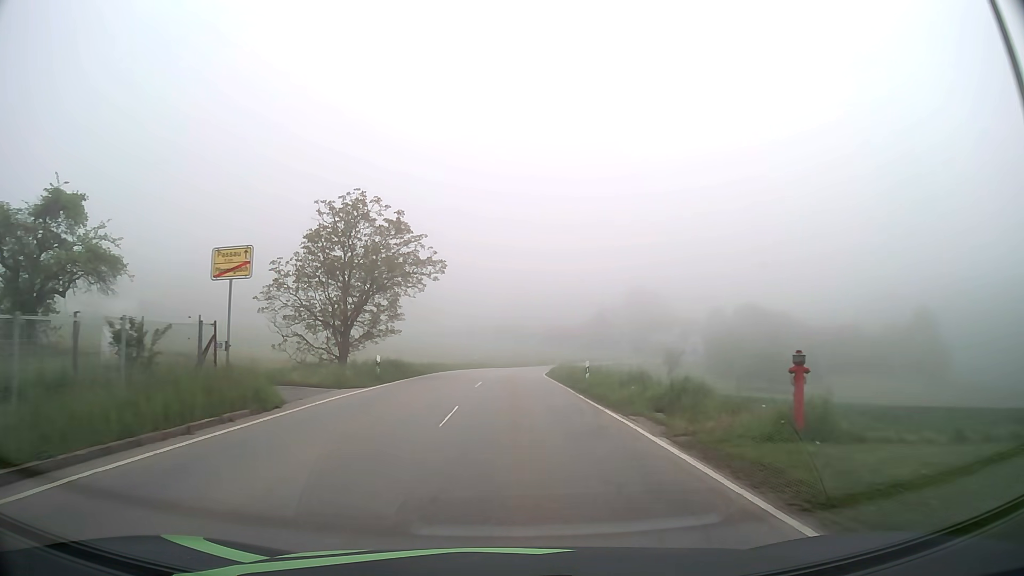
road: tertiary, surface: asphalt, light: Day
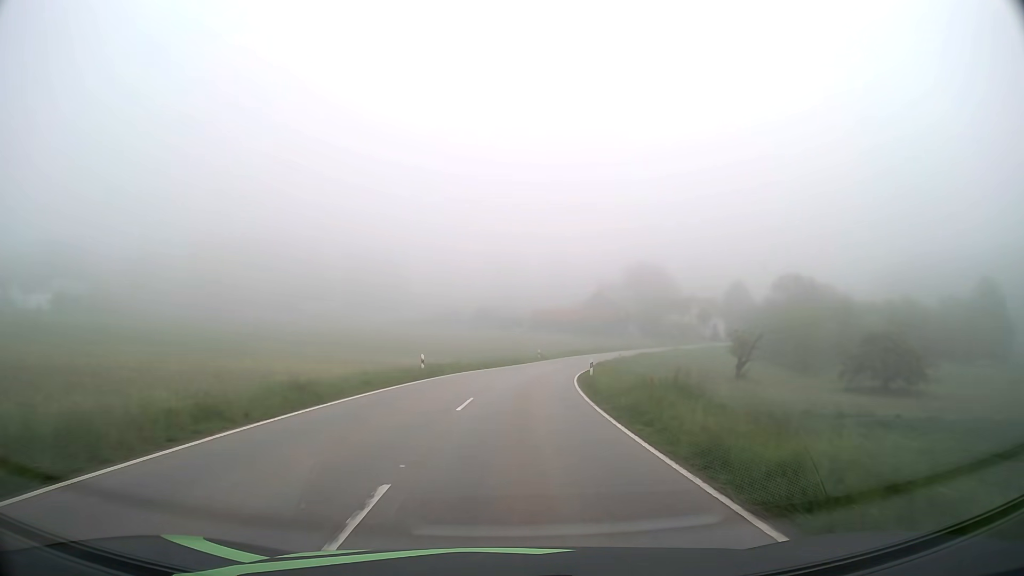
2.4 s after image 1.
(+0.2, +32.8) m; +1°
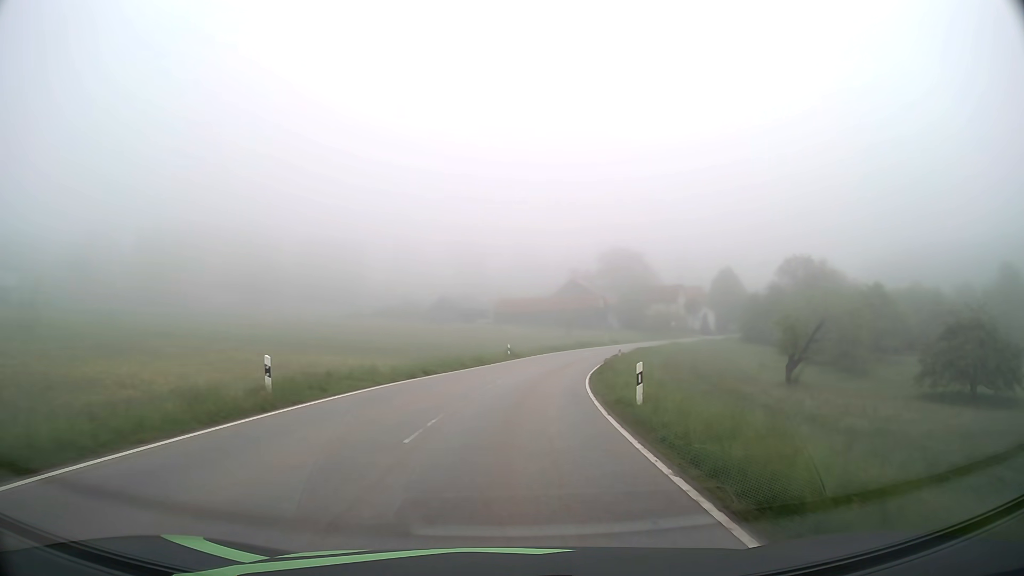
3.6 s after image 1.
(+0.4, +17.6) m; +3°
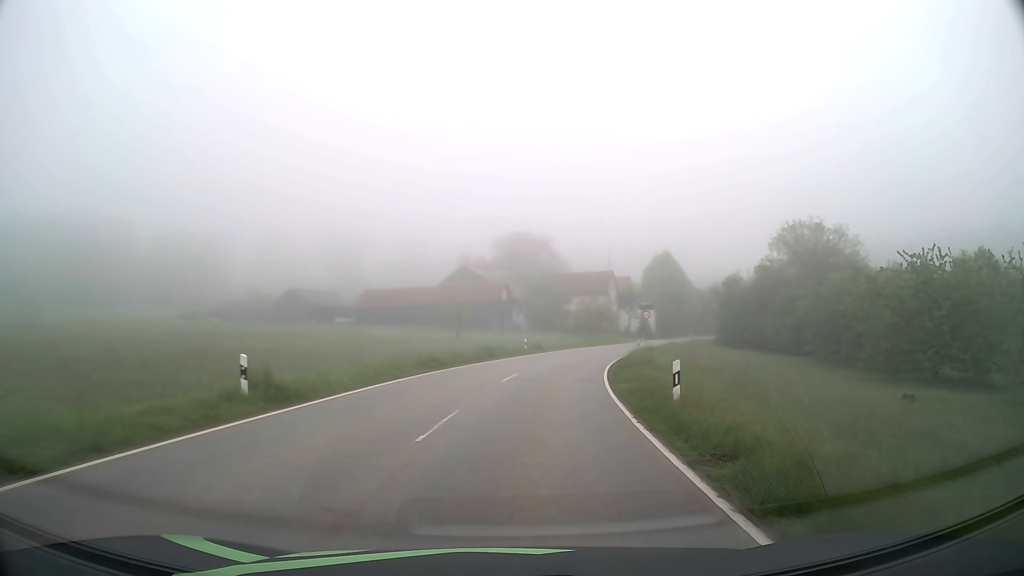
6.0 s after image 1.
(+2.8, +36.1) m; +9°
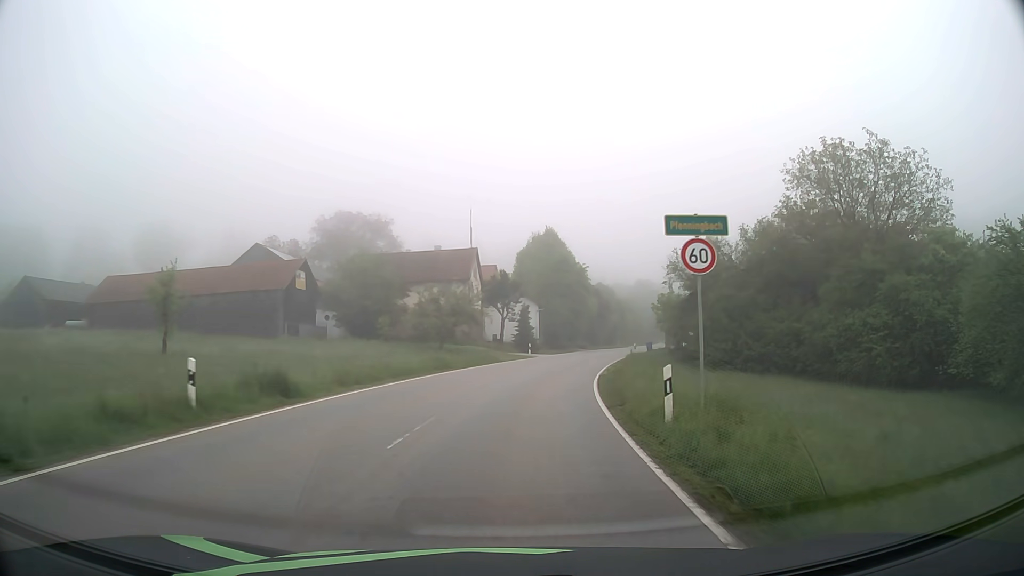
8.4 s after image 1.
(+3.9, +35.9) m; +13°
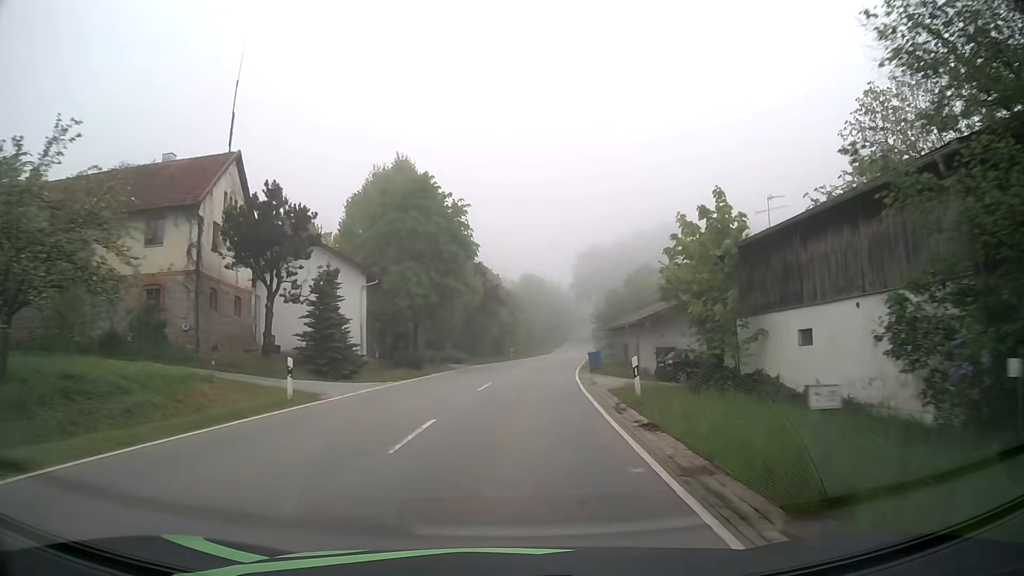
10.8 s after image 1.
(+3.7, +35.9) m; +11°
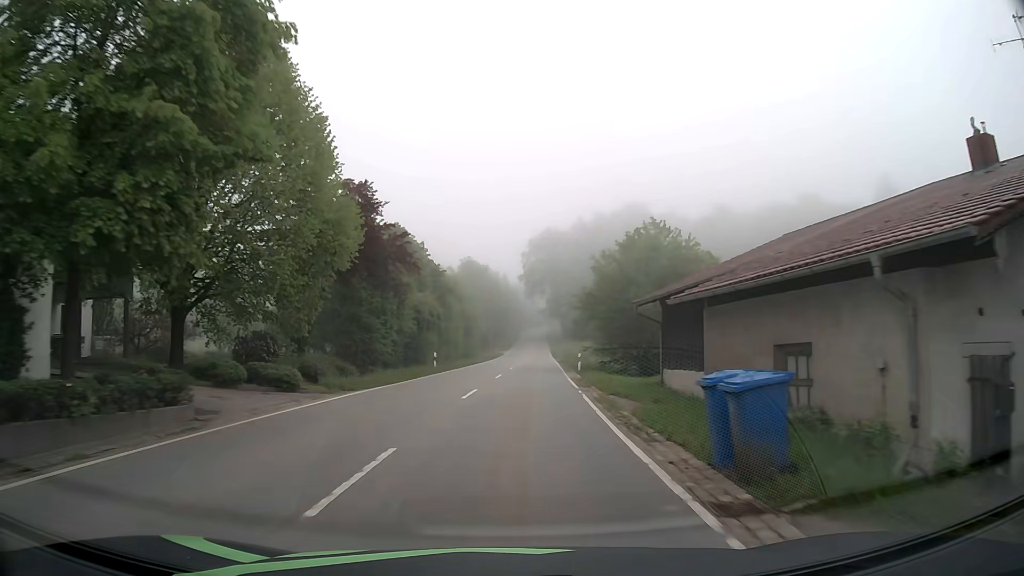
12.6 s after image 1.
(+1.2, +27.1) m; +5°
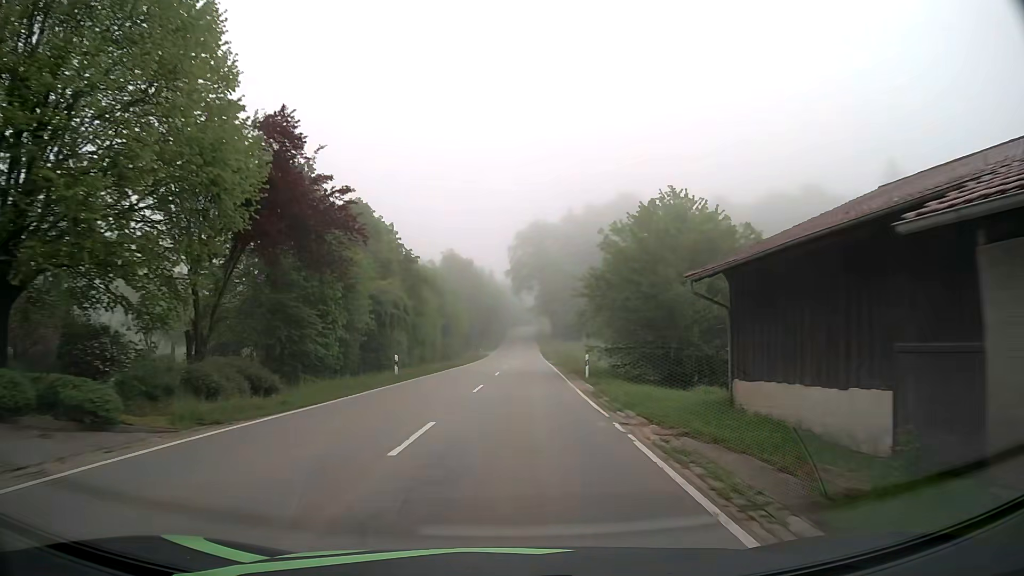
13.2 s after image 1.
(+0.1, +9.1) m; +1°
(0, +10) (0, +20) (+1, +30) (+1, +40) (+1, +50) (+2, +60) (+2, +70) (+2, +80) (+3, +90) (+3, +100) m
